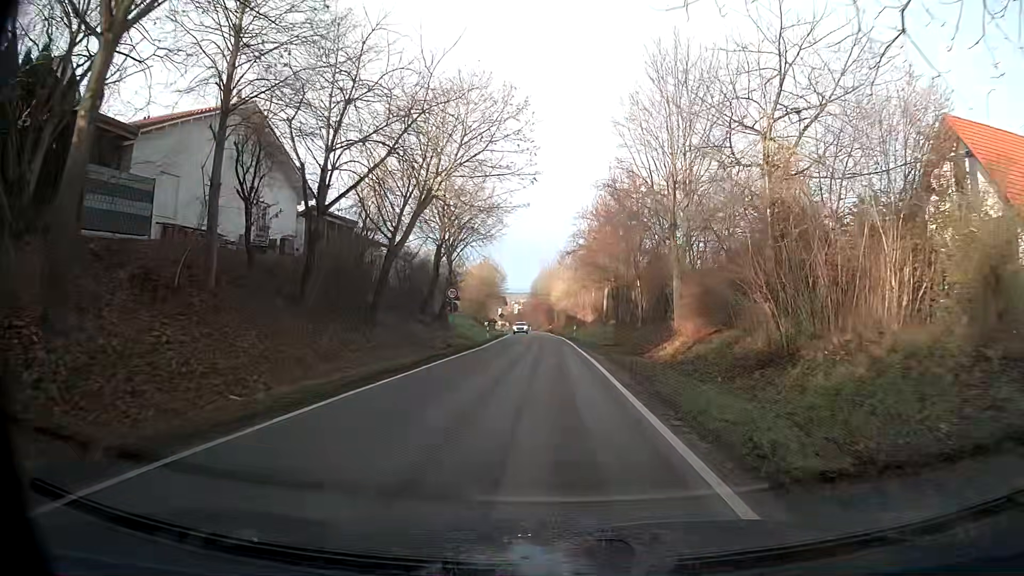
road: tertiary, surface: asphalt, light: Day
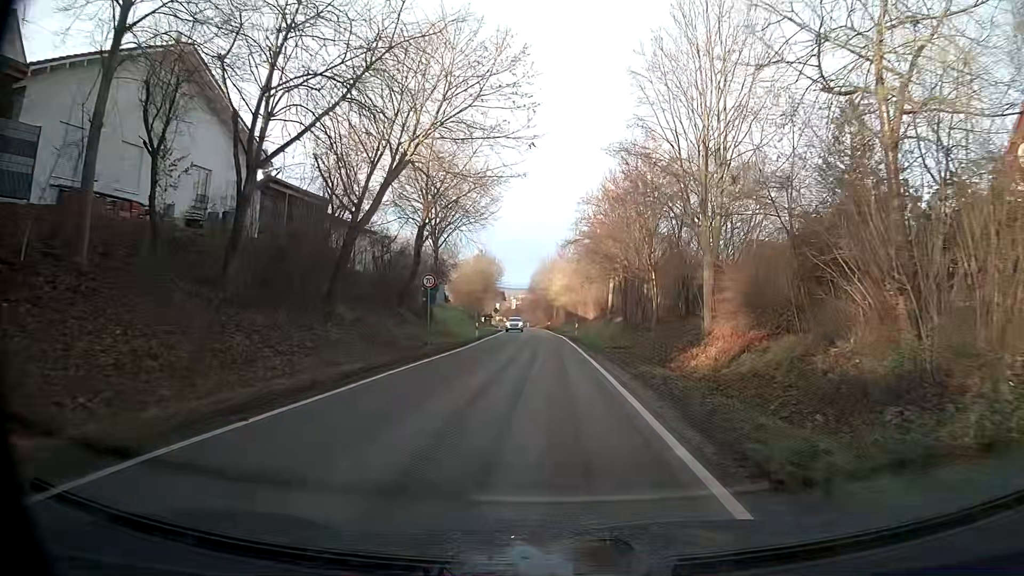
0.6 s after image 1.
(0.0, +6.4) m; 0°
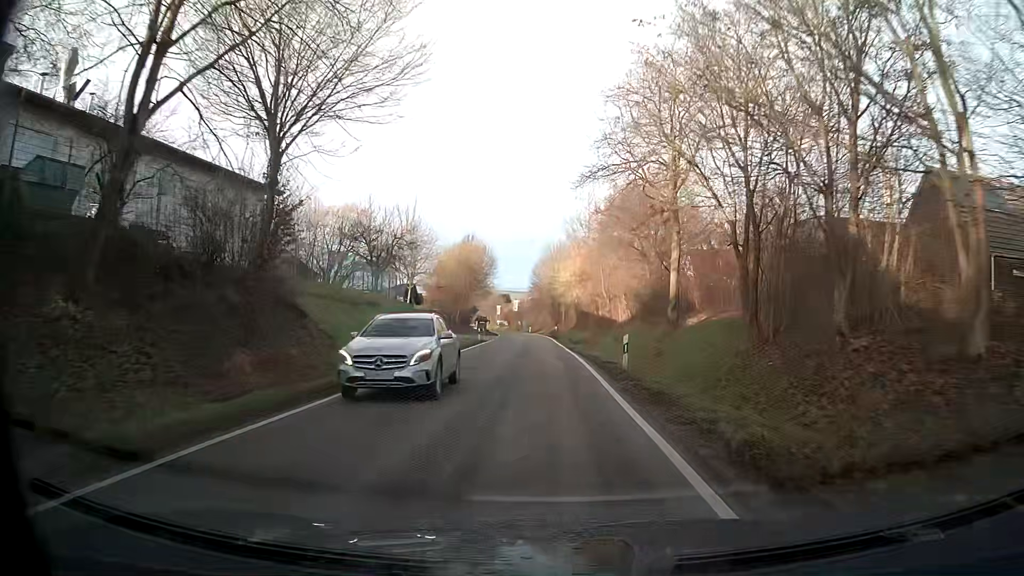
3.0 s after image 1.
(0.0, +28.4) m; -1°
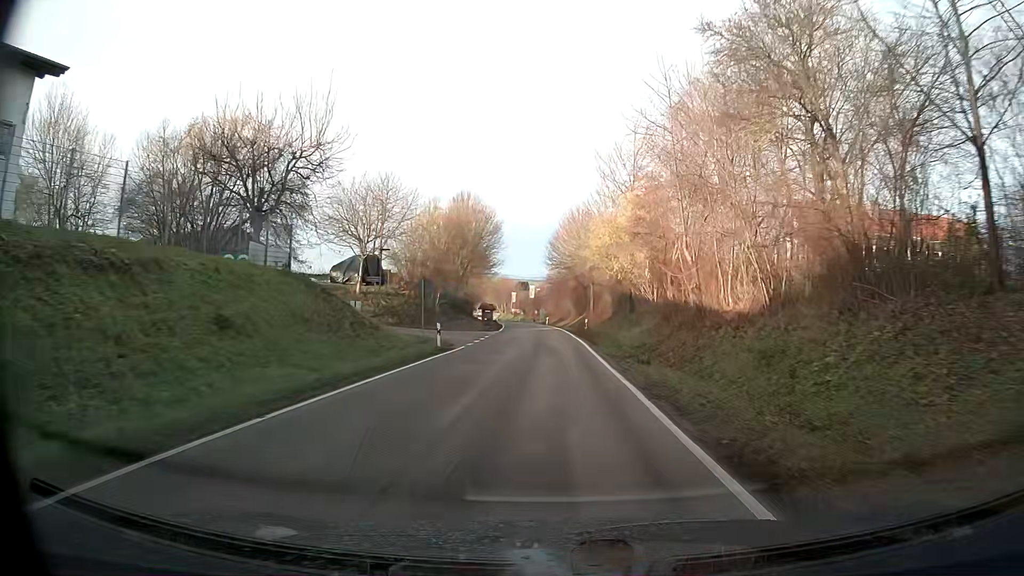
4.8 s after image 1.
(-0.4, +26.4) m; -1°
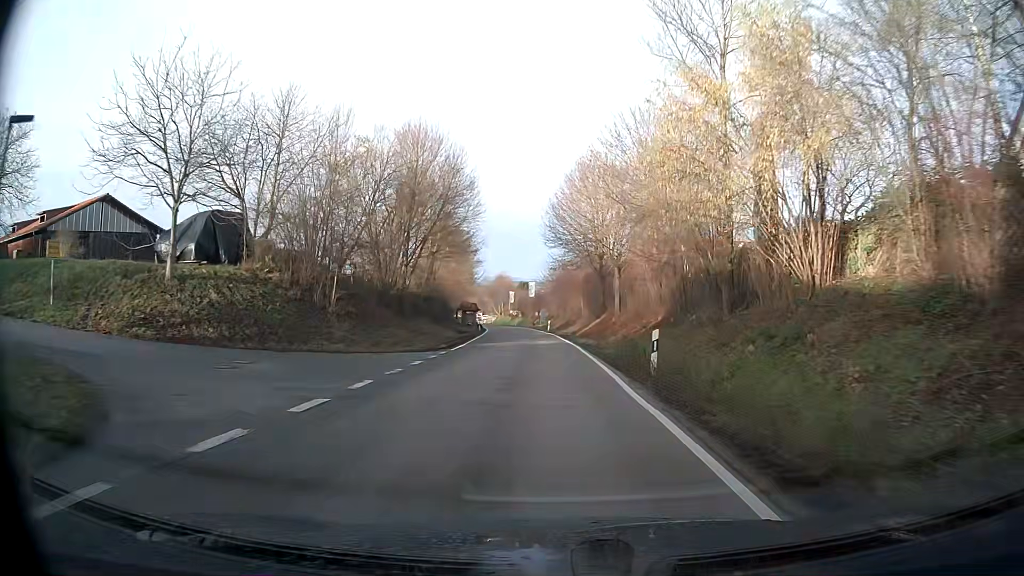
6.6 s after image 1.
(-0.2, +26.6) m; -1°
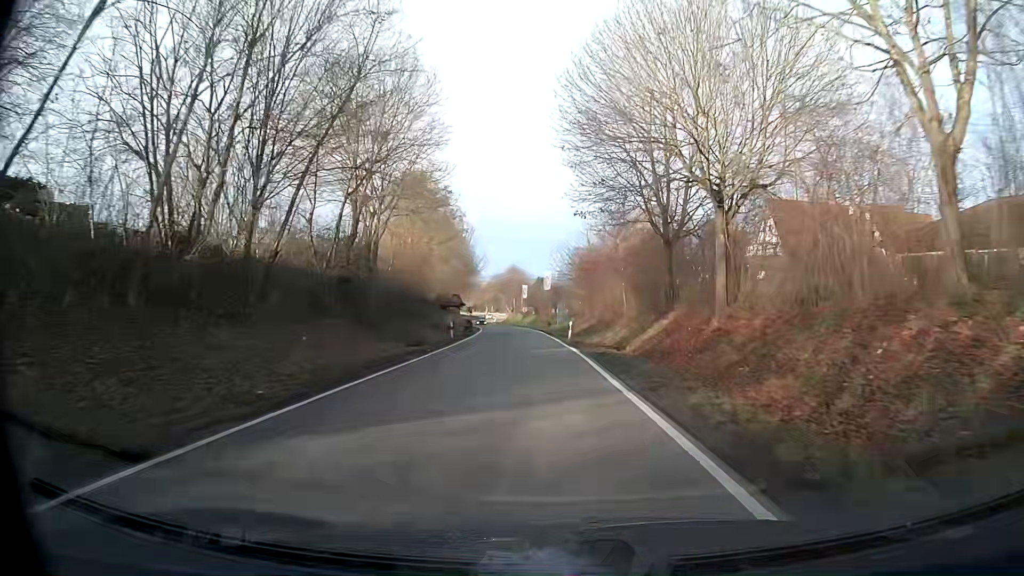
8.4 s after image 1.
(-0.4, +26.3) m; -2°
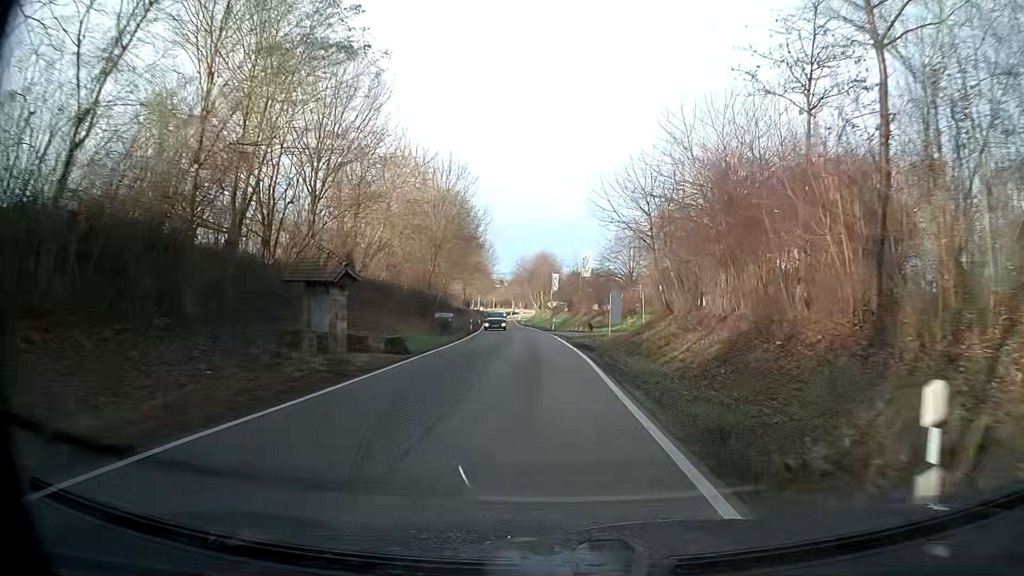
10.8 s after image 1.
(-1.0, +34.0) m; -3°
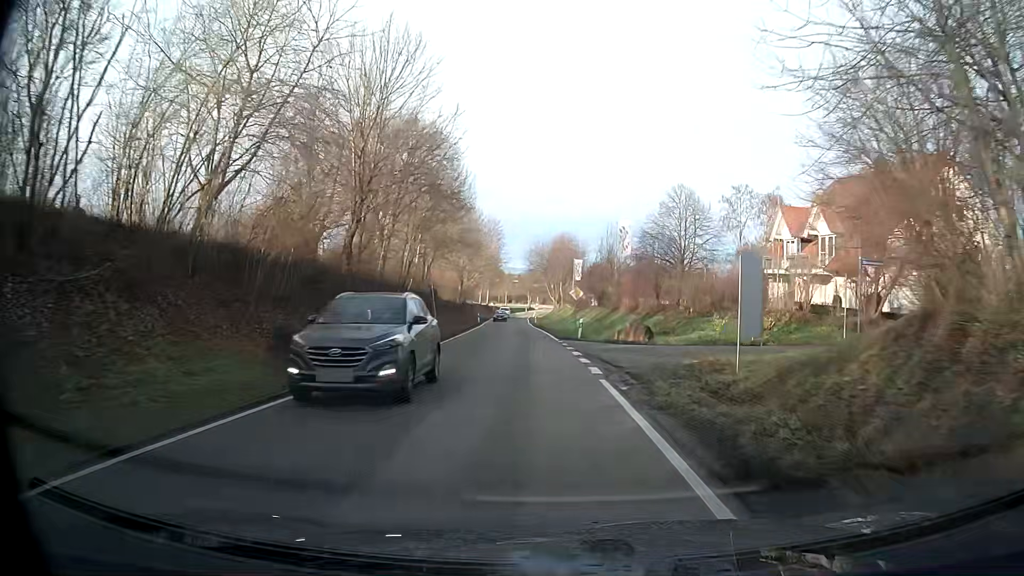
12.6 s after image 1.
(-0.2, +24.8) m; -1°
(0, +10) (0, +20) (-1, +30) (-2, +40) (-2, +50) (-3, +60) (-4, +70) (-4, +80) (-5, +90) (-5, +100) m
